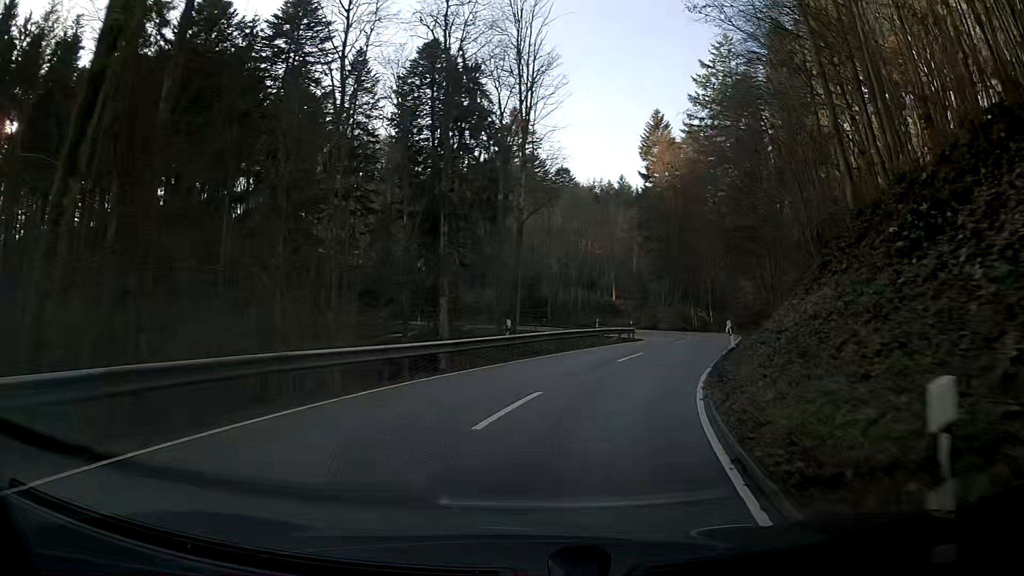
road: secondary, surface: asphalt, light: Day
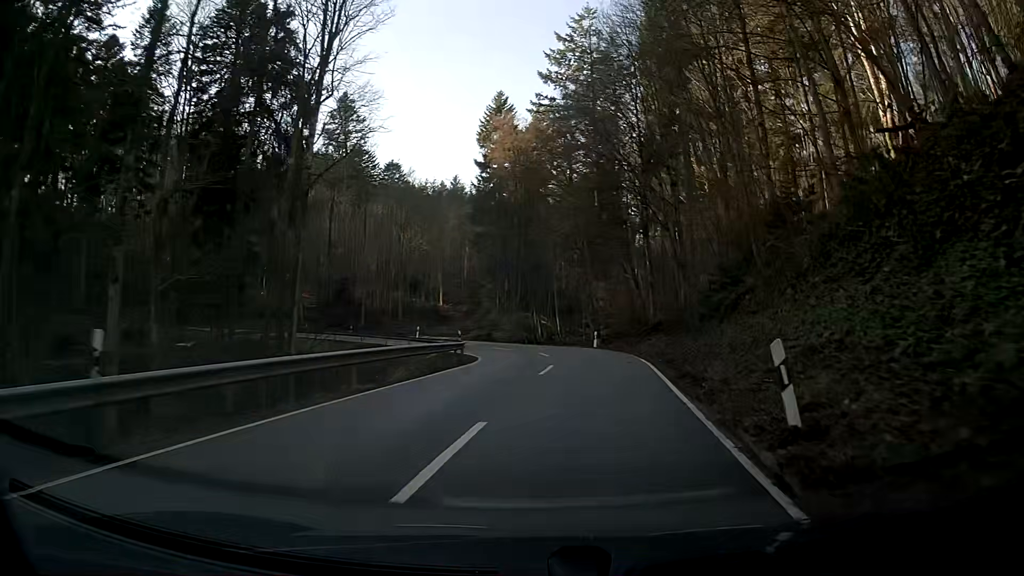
(+2.0, +14.8) m; +14°
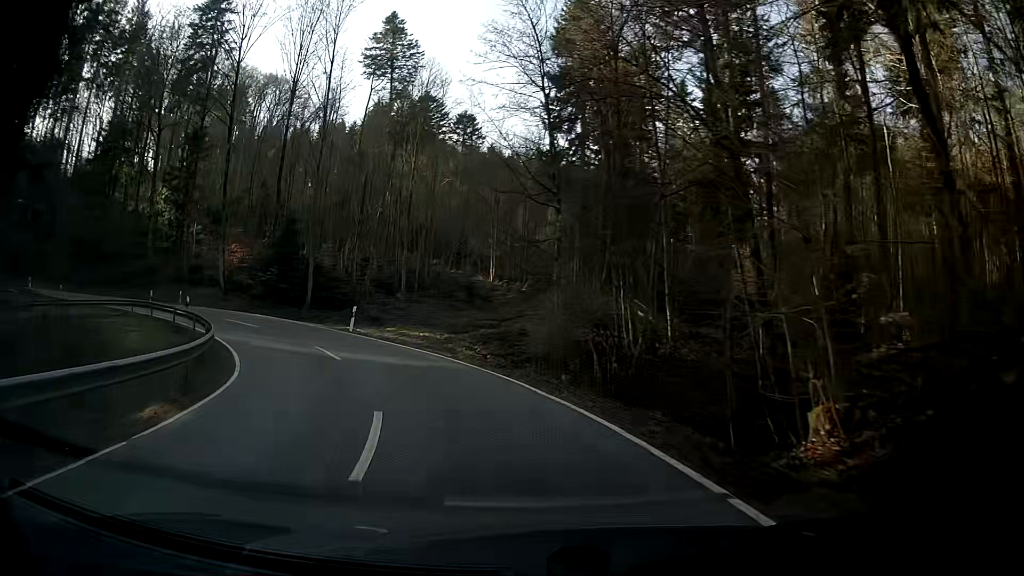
(-0.6, +35.4) m; -12°
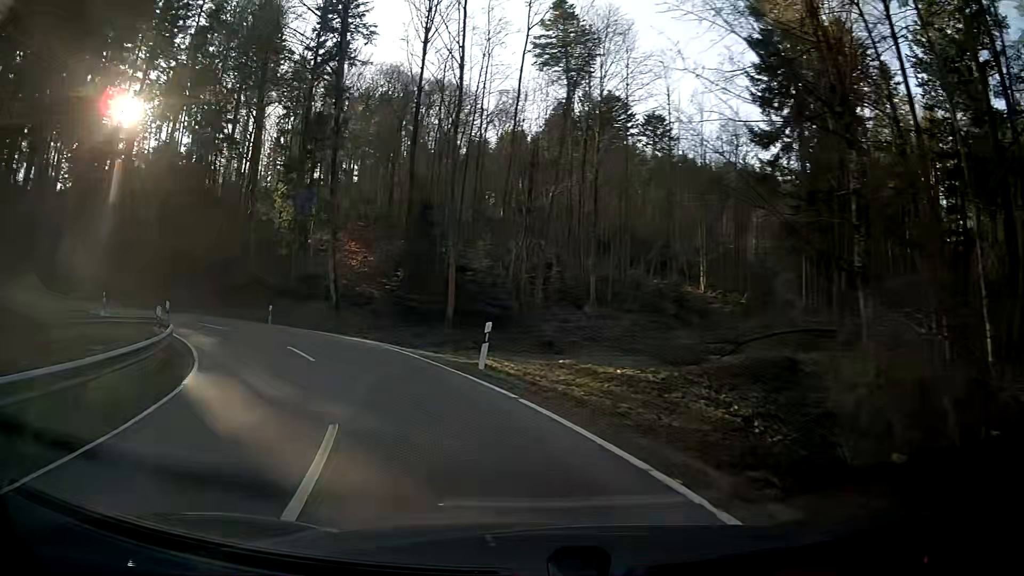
(-1.9, +13.5) m; -17°
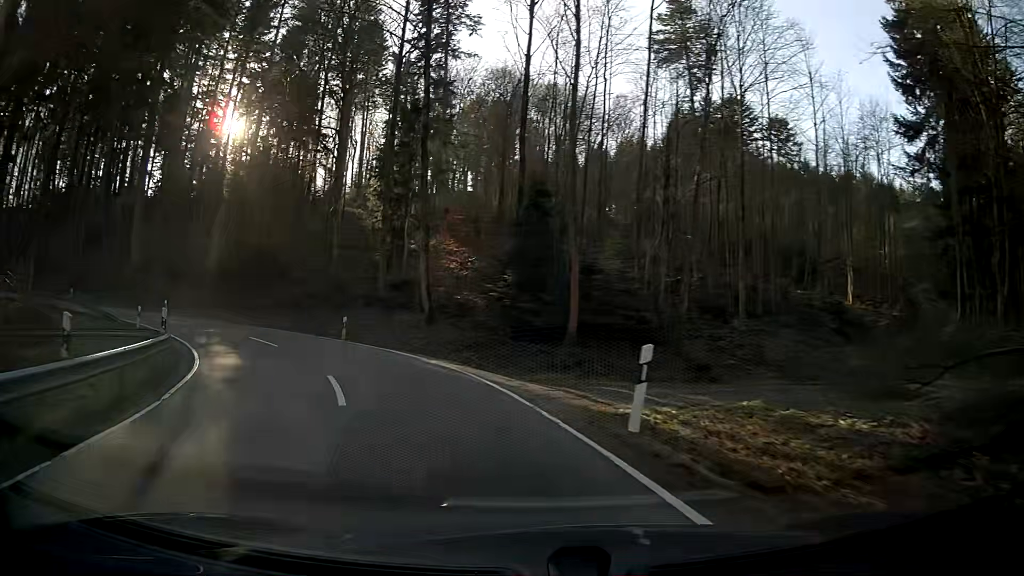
(-0.6, +6.7) m; -11°
